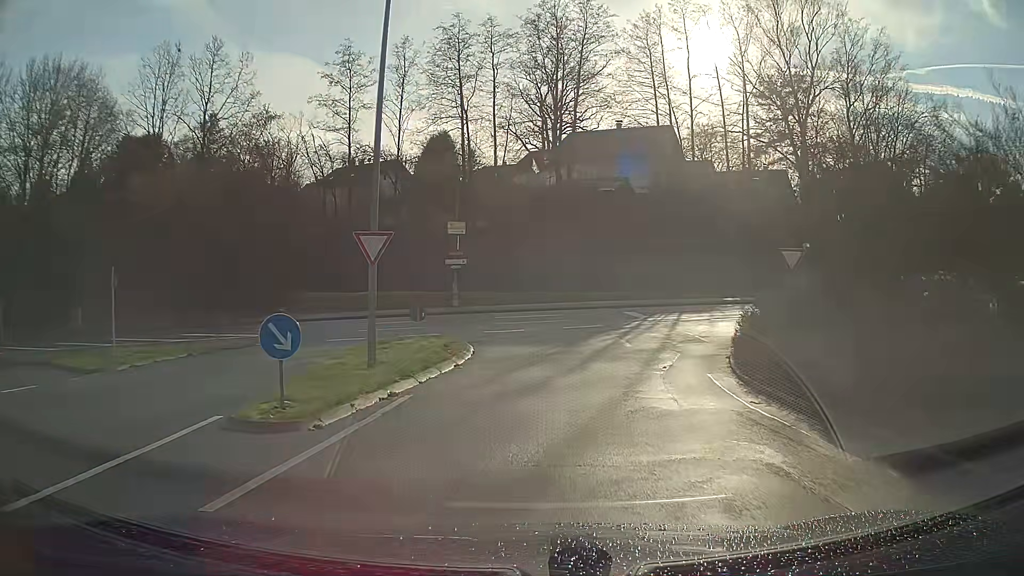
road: unclassified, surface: asphalt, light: Day
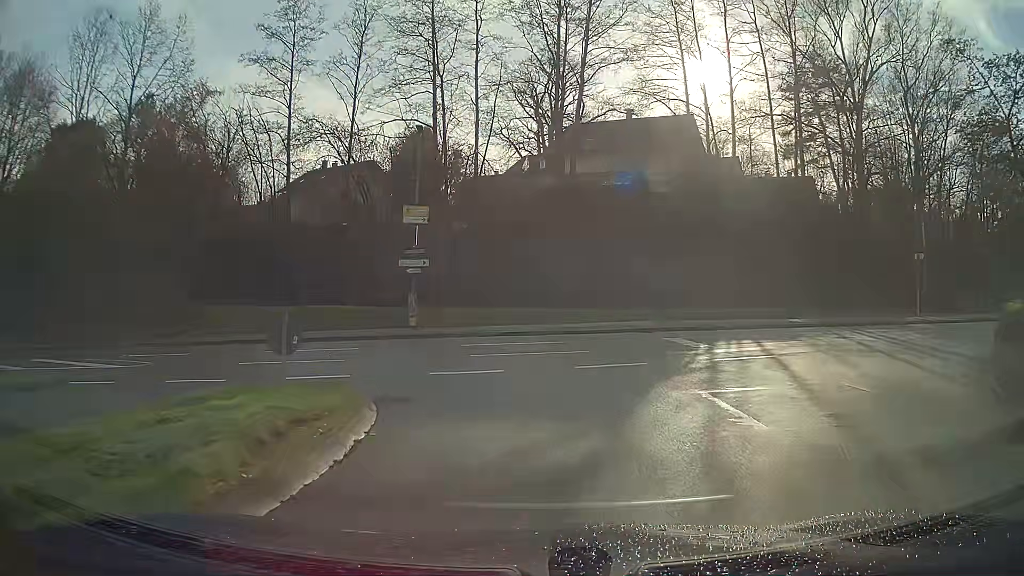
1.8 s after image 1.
(+0.1, +11.7) m; 0°
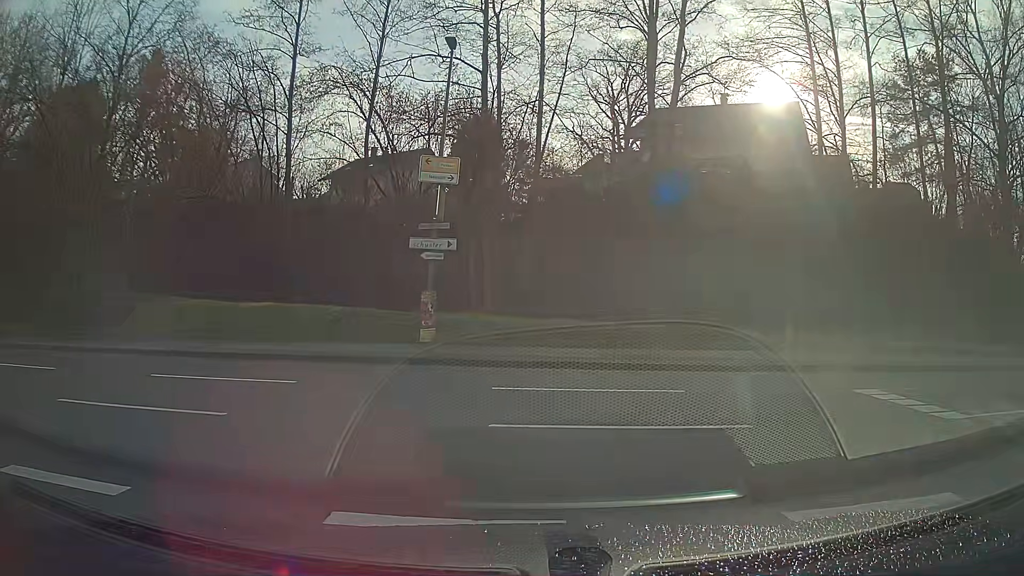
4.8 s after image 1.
(-0.3, +9.1) m; -5°
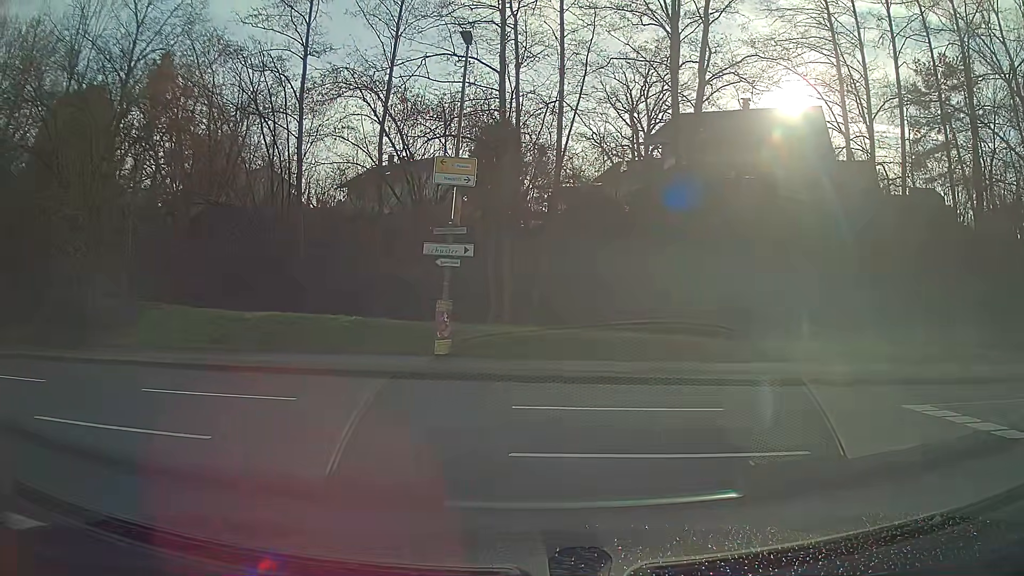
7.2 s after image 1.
(0.0, +1.2) m; -3°
